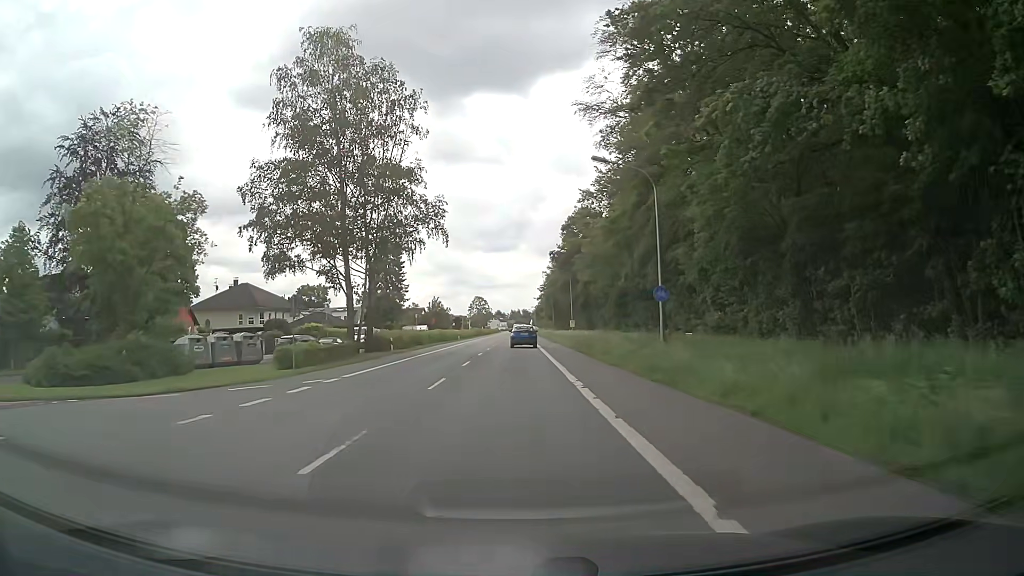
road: primary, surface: asphalt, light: Day
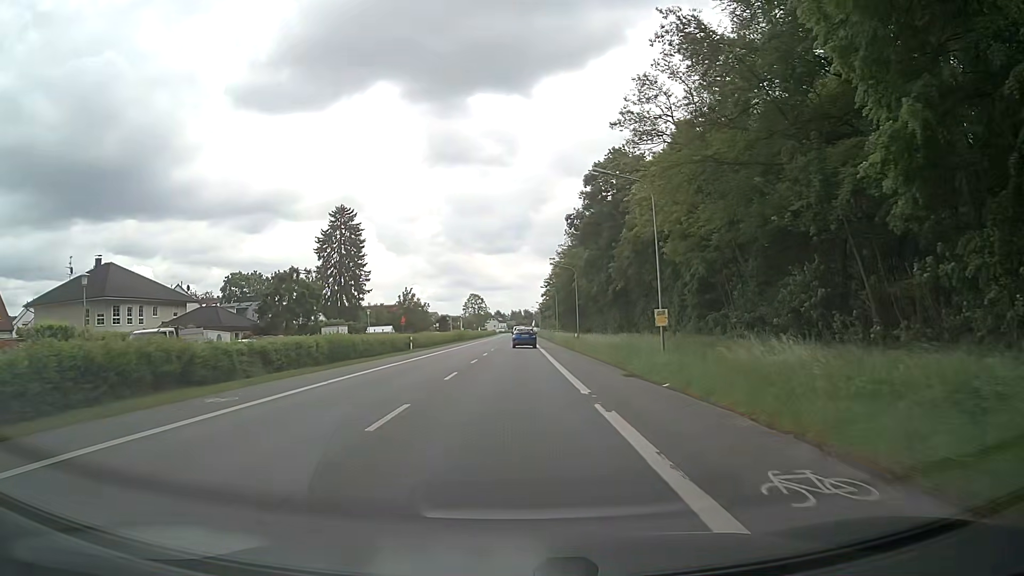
(+0.4, +42.3) m; 0°
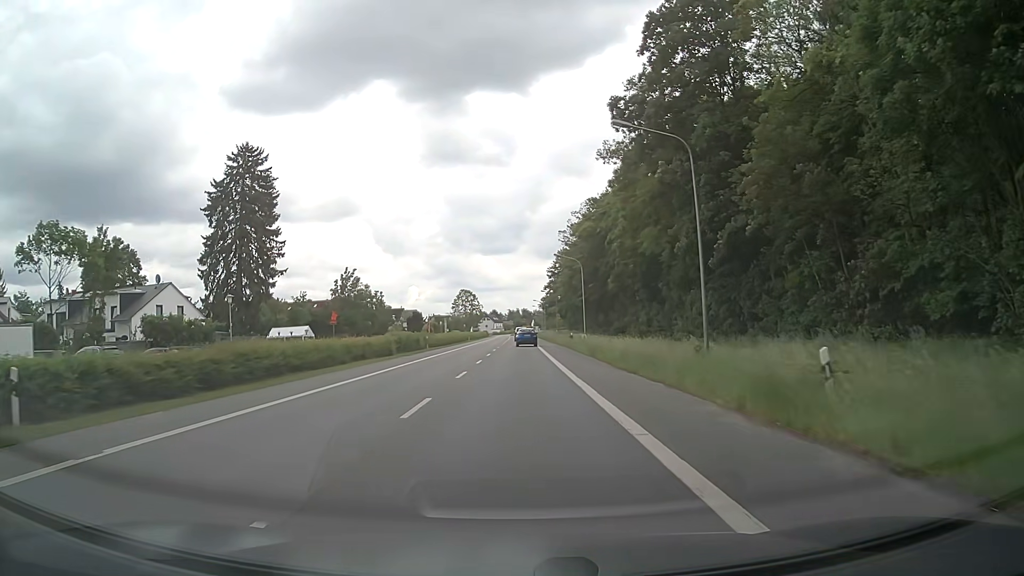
(+0.2, +43.3) m; 0°
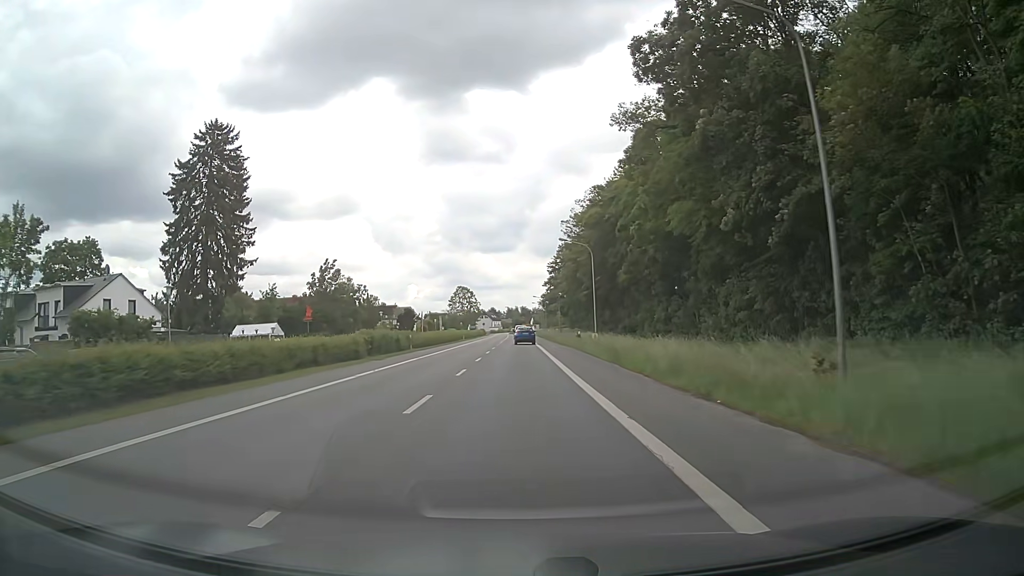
(0.0, +8.8) m; 0°
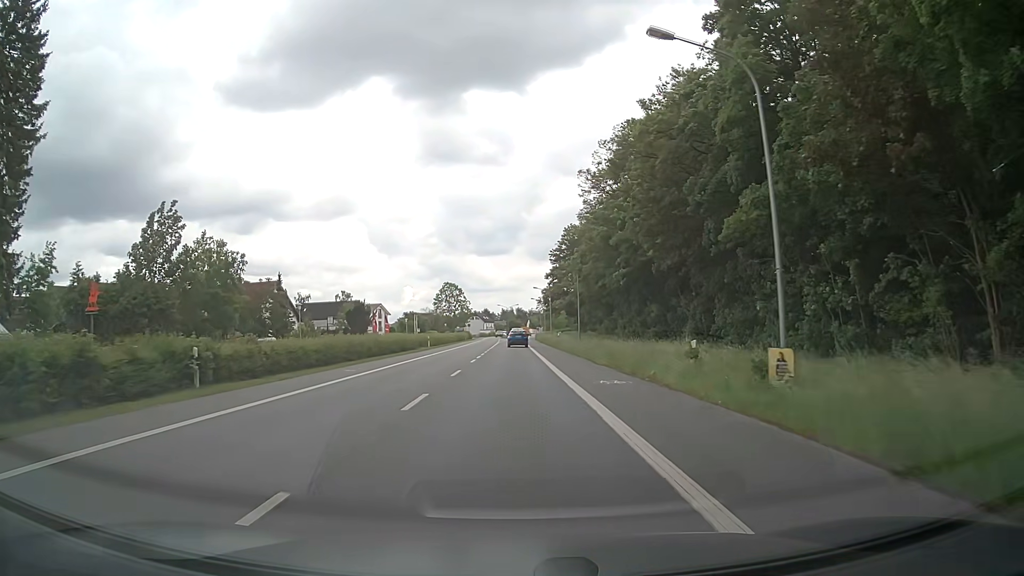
(+0.2, +35.3) m; 0°
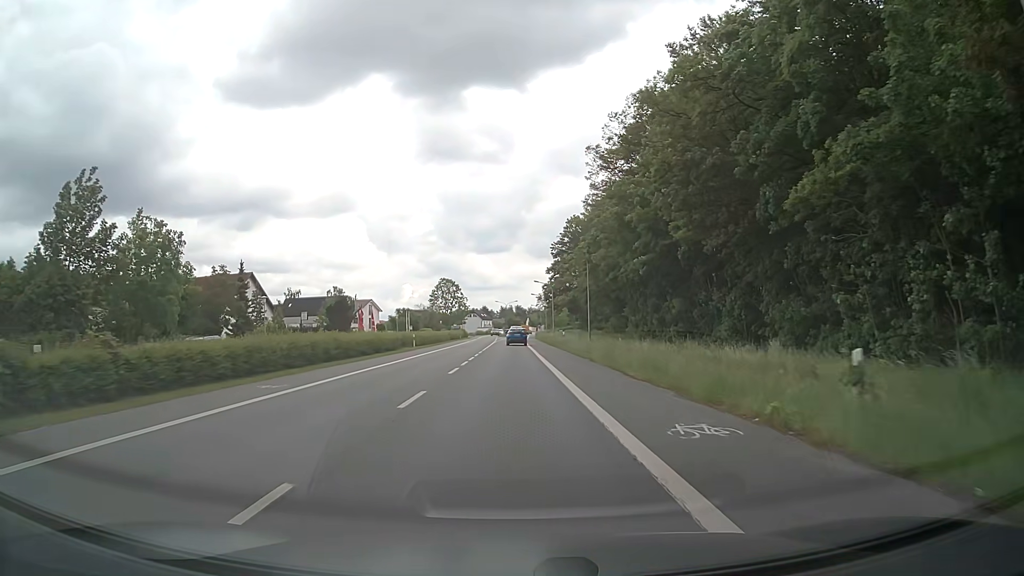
(0.0, +8.9) m; 0°
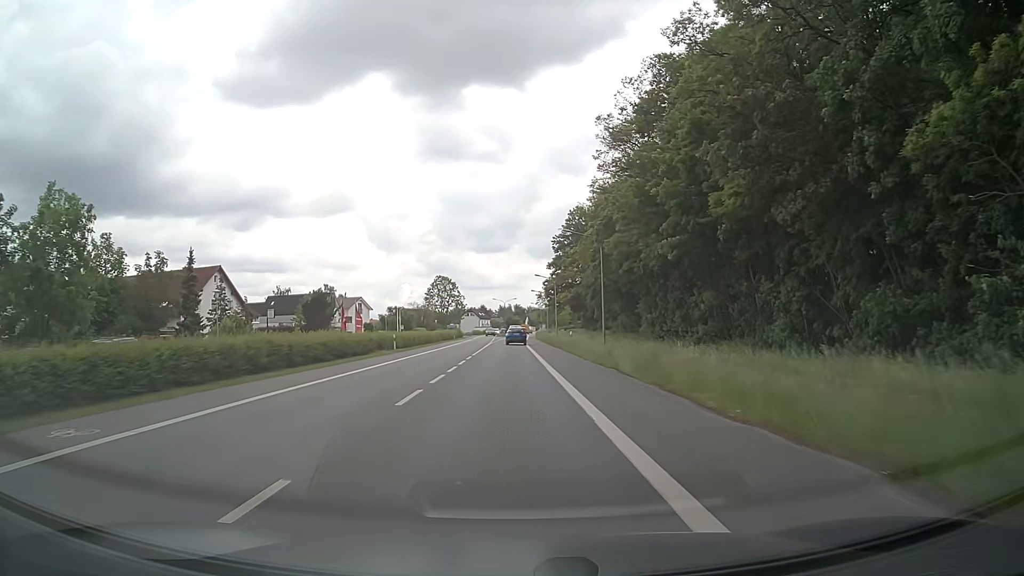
(+0.1, +8.9) m; 0°
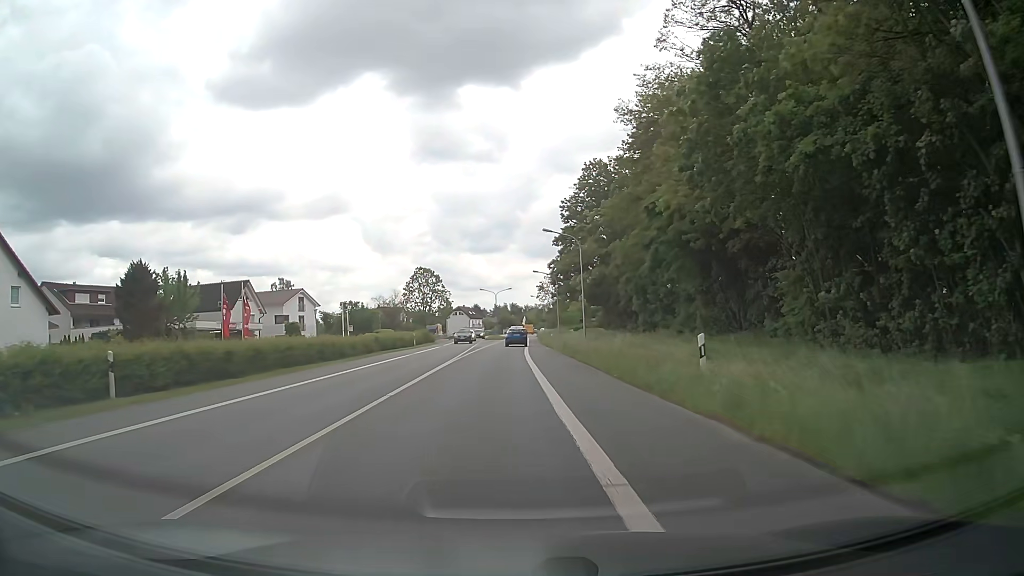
(+0.1, +35.7) m; 0°
(0, +10) (0, +20) (0, +30) (0, +40) (0, +50) (0, +60) (0, +70) (0, +80) (0, +90) (0, +100) m
